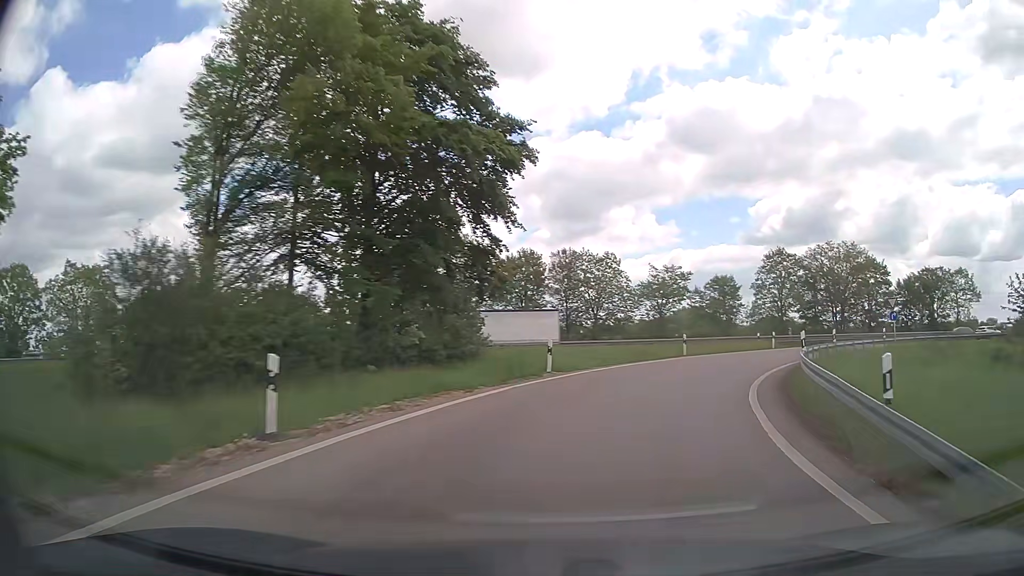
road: trunk_link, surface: asphalt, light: Day
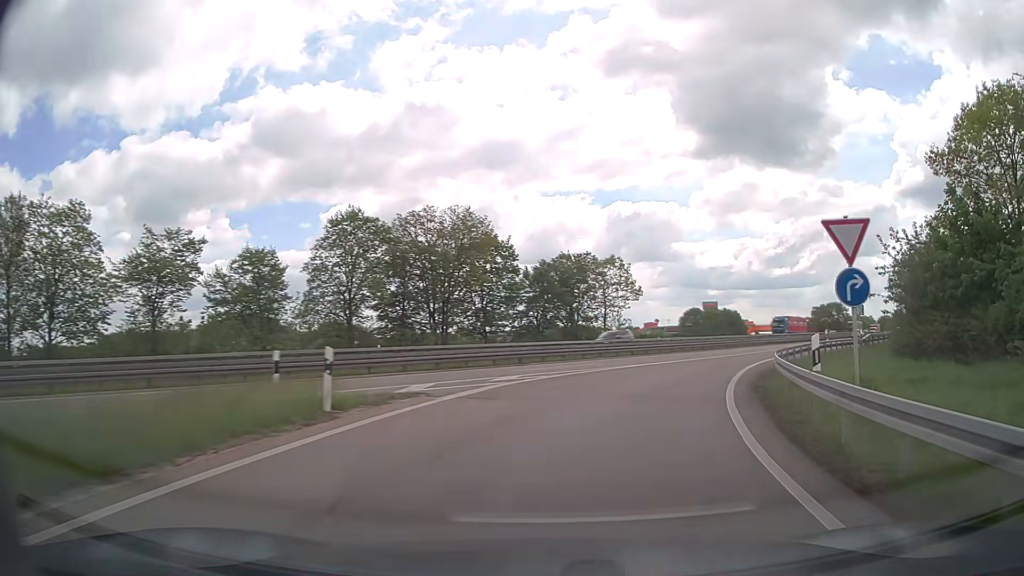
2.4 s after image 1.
(+10.1, +30.6) m; +37°
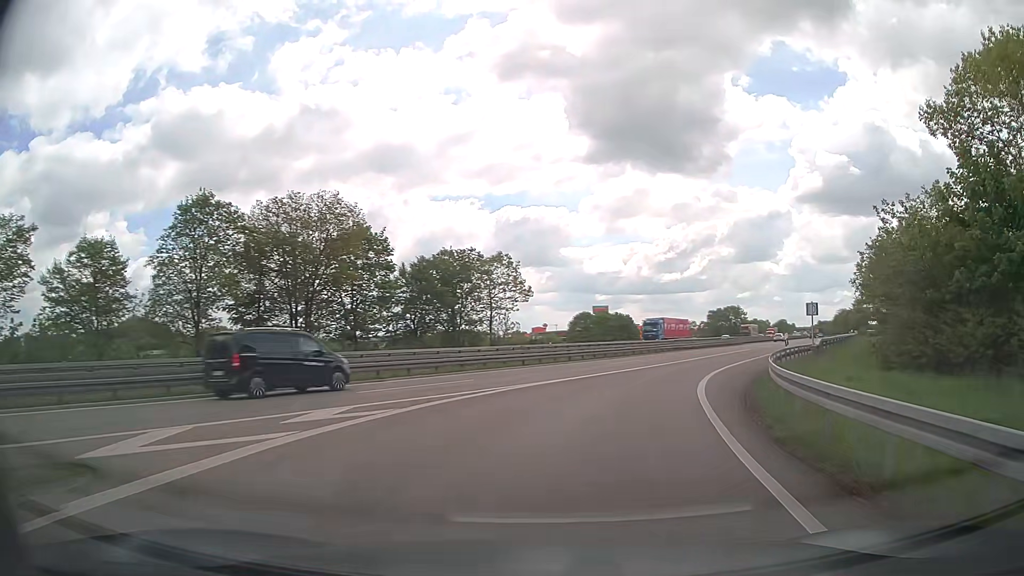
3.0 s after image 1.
(+0.7, +8.5) m; +10°
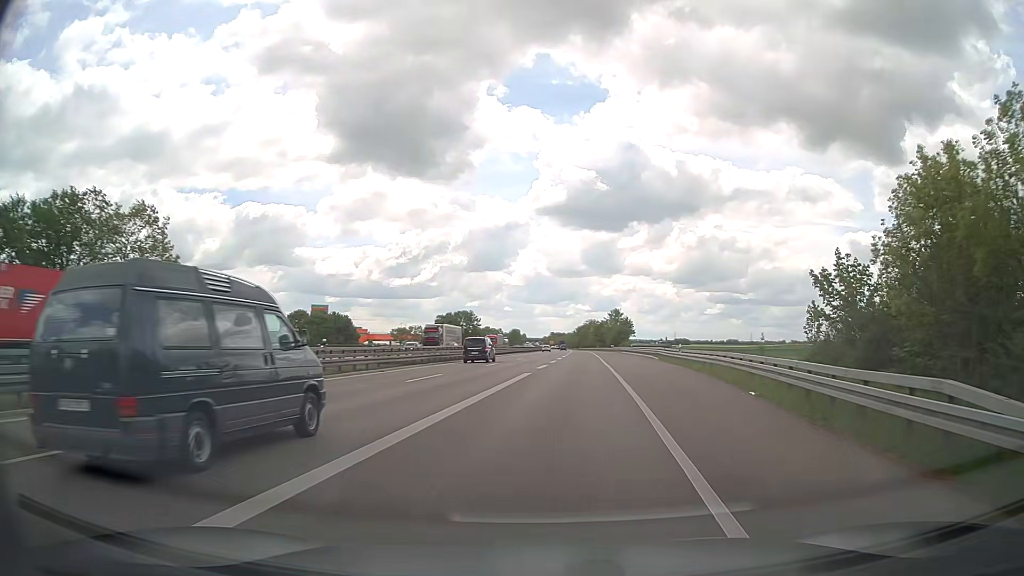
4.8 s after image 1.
(+6.4, +28.4) m; +23°
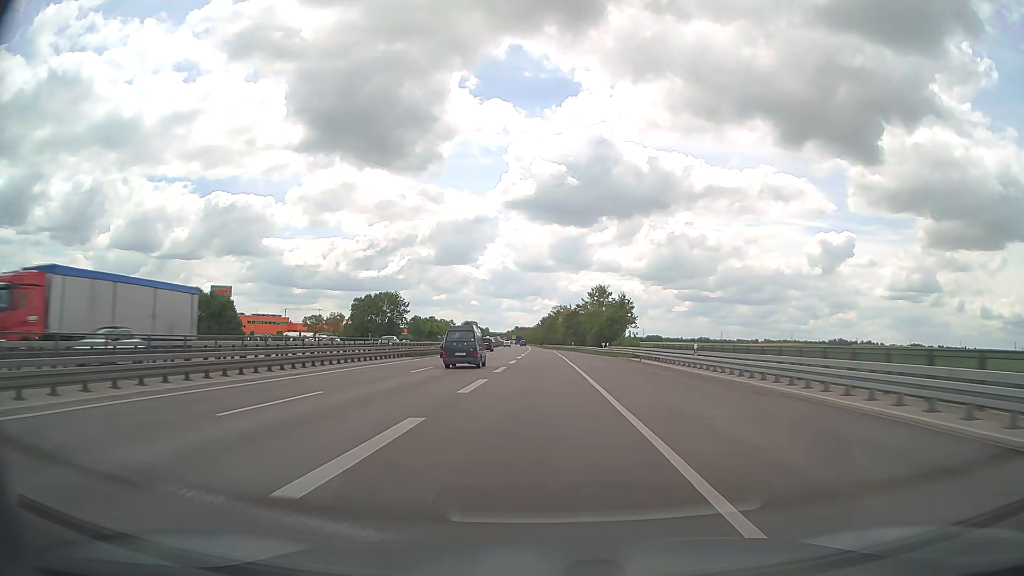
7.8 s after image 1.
(+4.8, +67.6) m; +3°
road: trunk
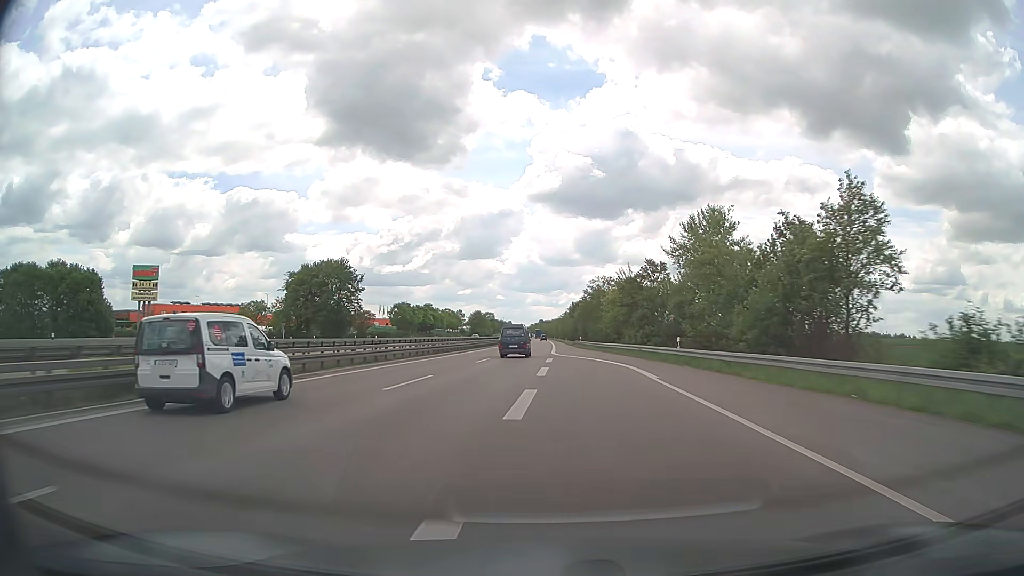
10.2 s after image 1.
(-0.9, +67.5) m; -2°
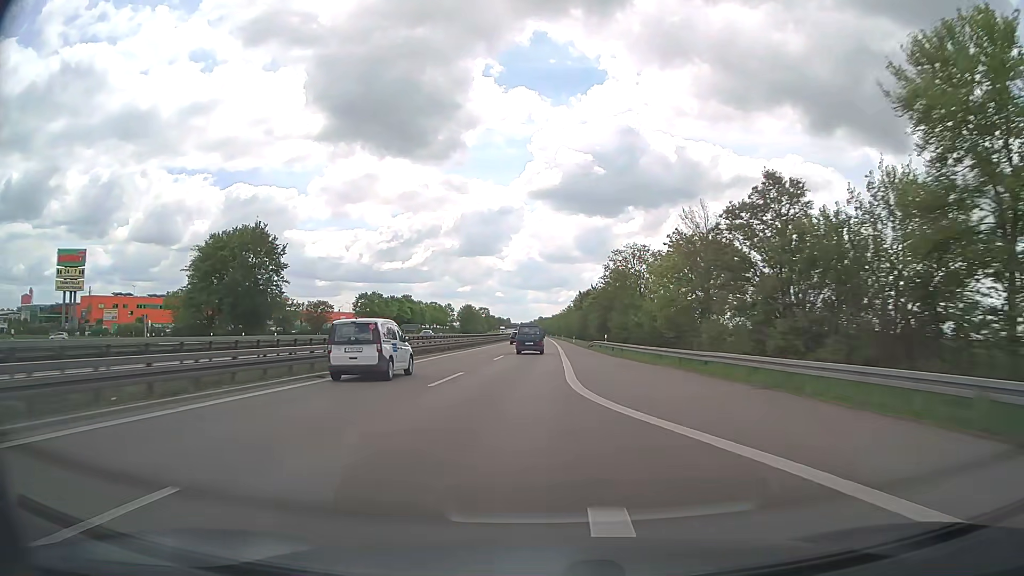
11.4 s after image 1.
(-0.1, +35.8) m; 0°
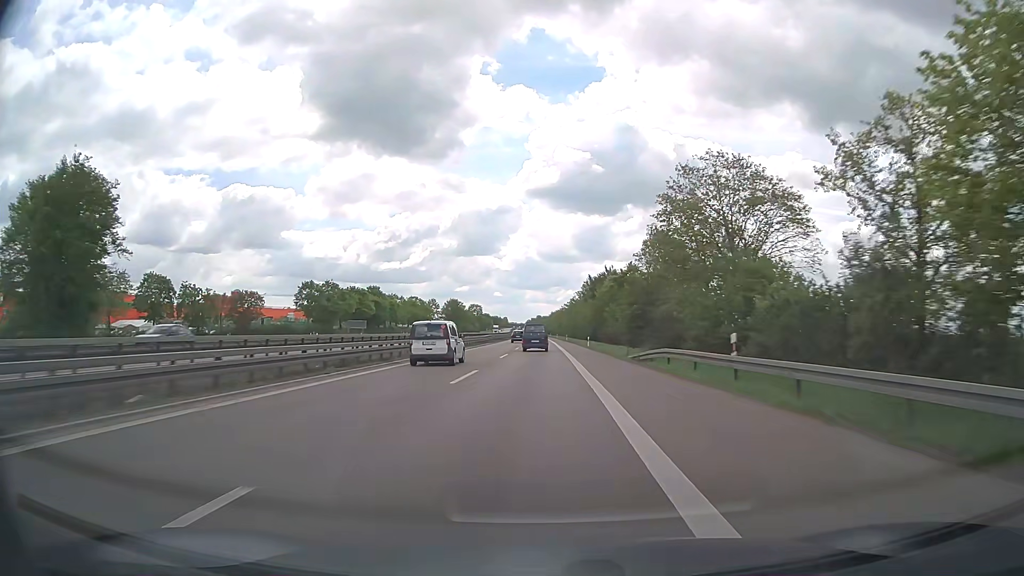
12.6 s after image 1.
(+0.1, +36.1) m; 0°
(0, +10) (0, +20) (0, +30) (0, +40) (0, +50) (0, +60) (0, +70) (0, +80) (0, +90) (0, +100) m
